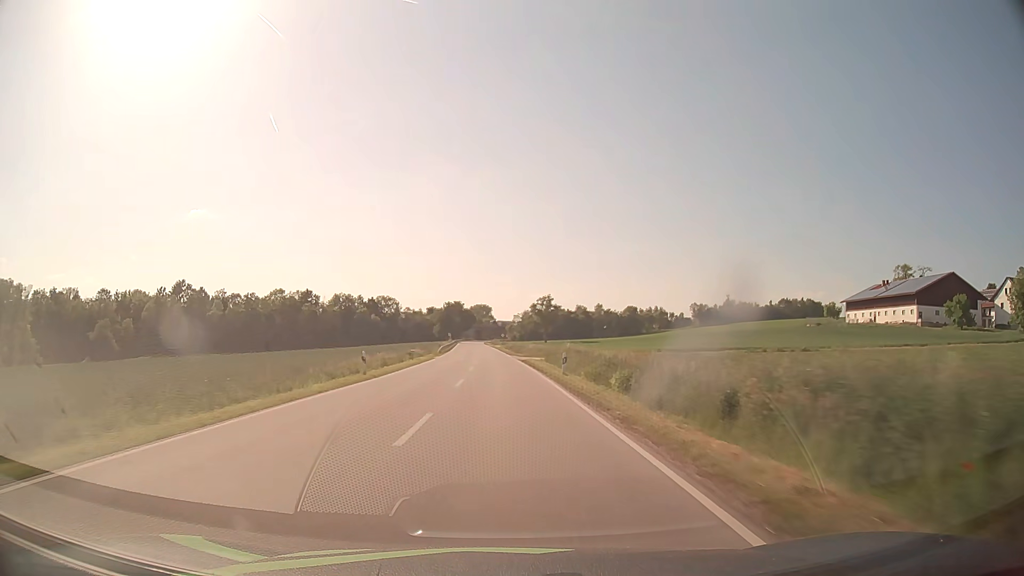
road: secondary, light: Day
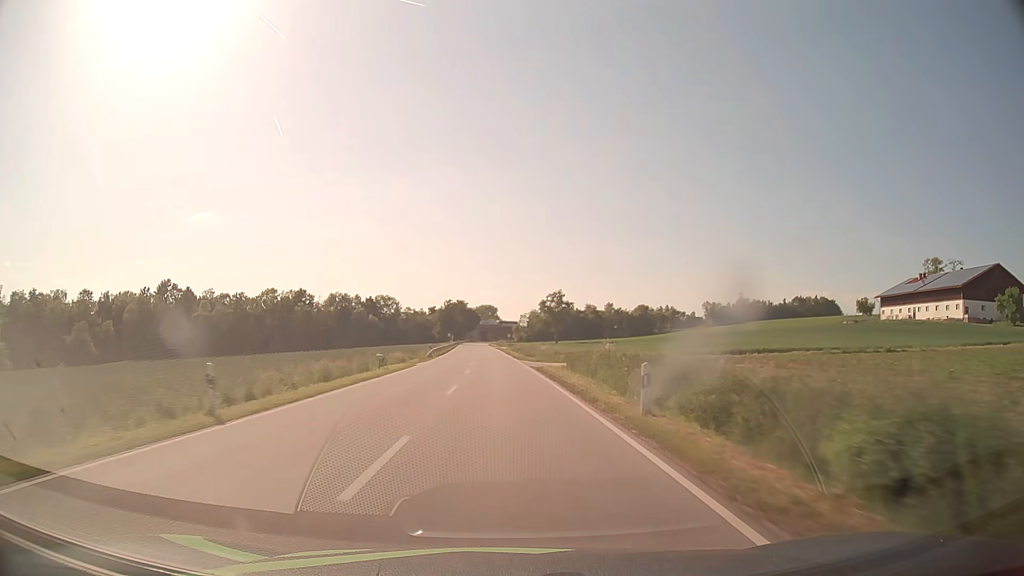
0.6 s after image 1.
(0.0, +15.2) m; 0°
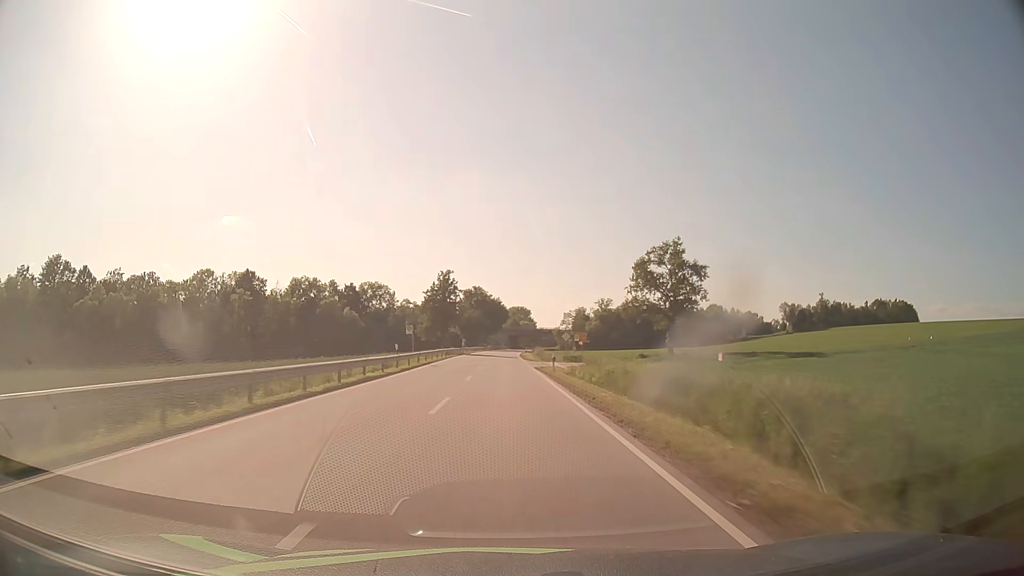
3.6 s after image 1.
(-2.0, +77.0) m; -3°
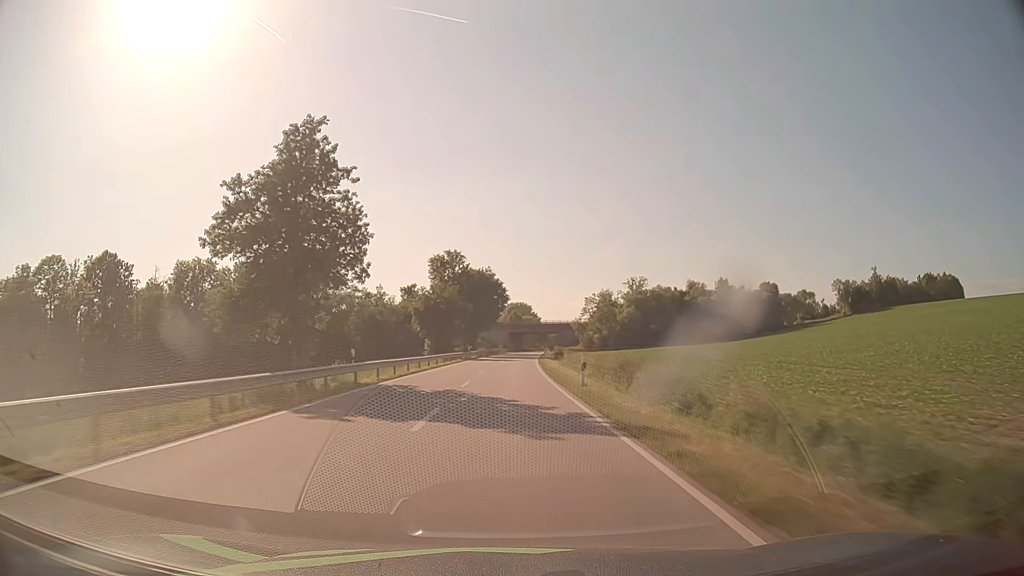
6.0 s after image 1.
(-0.1, +62.4) m; 0°
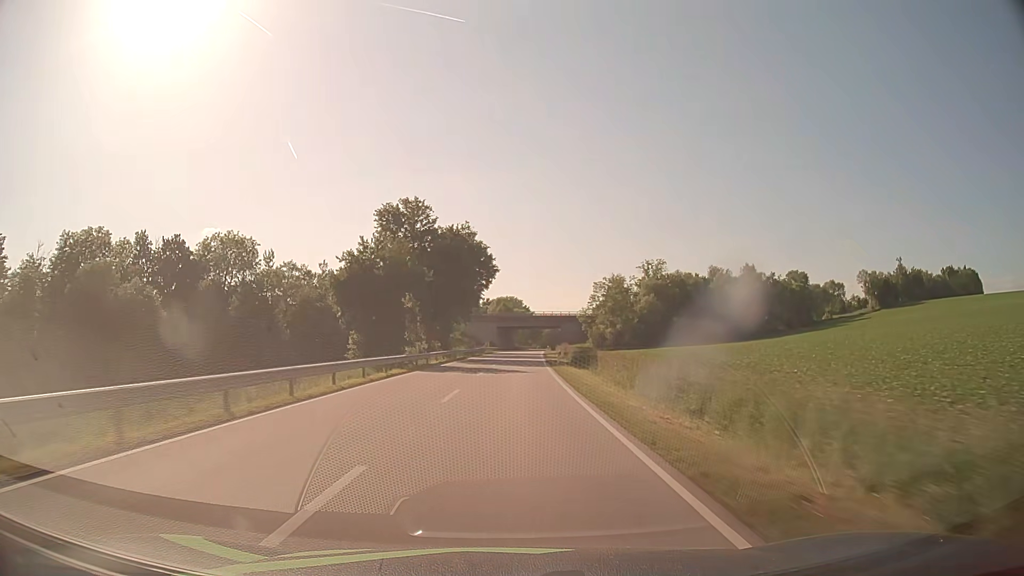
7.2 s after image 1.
(+0.2, +31.4) m; +1°
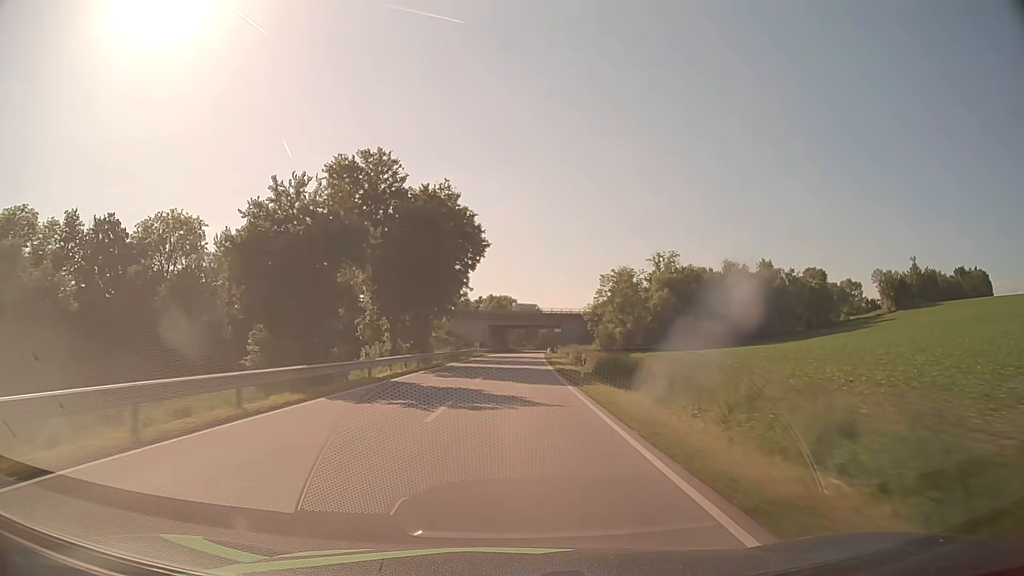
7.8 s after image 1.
(0.0, +15.7) m; 0°
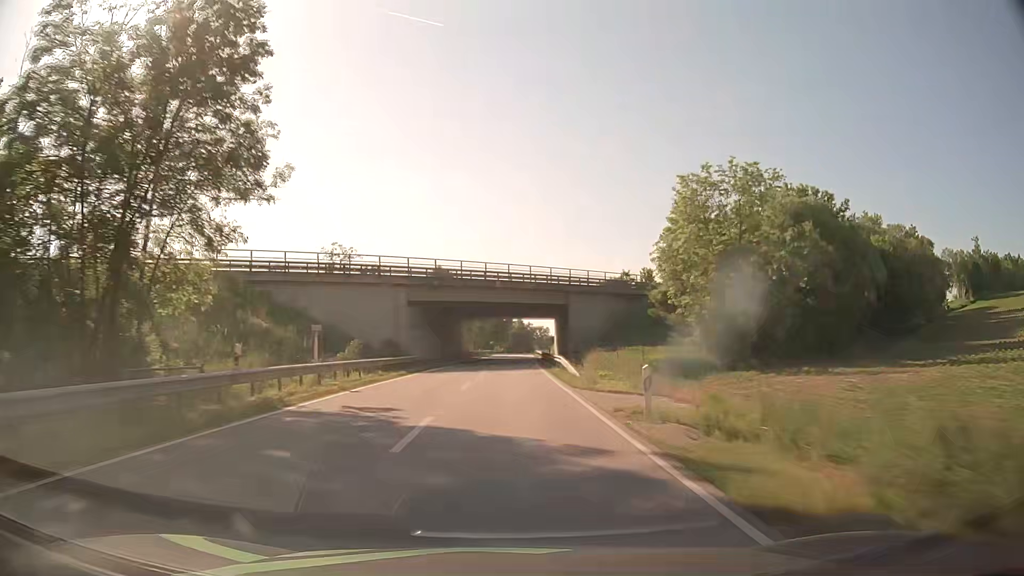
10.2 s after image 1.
(+1.6, +62.9) m; +3°
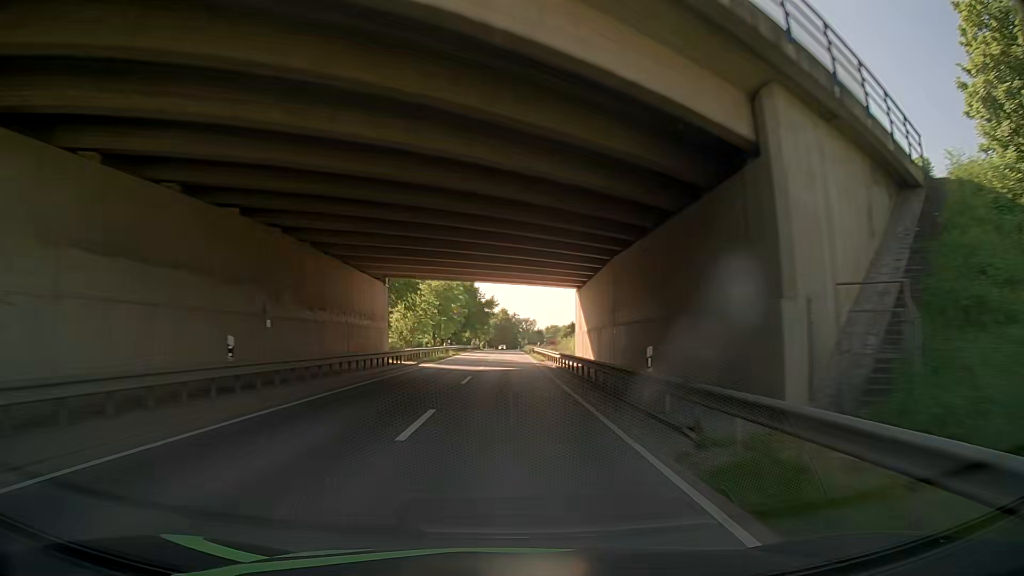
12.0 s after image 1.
(+0.5, +47.0) m; +1°
(0, +10) (0, +20) (0, +30) (+1, +40) (+1, +50) (+1, +60) (+1, +70) (+1, +80) (+1, +90) (+1, +100) m
